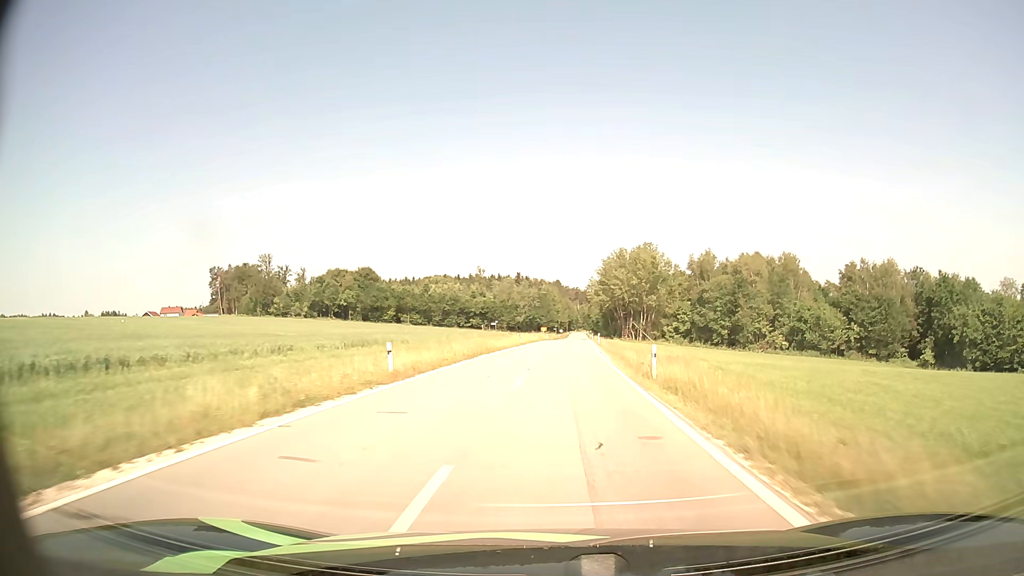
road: tertiary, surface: asphalt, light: Day
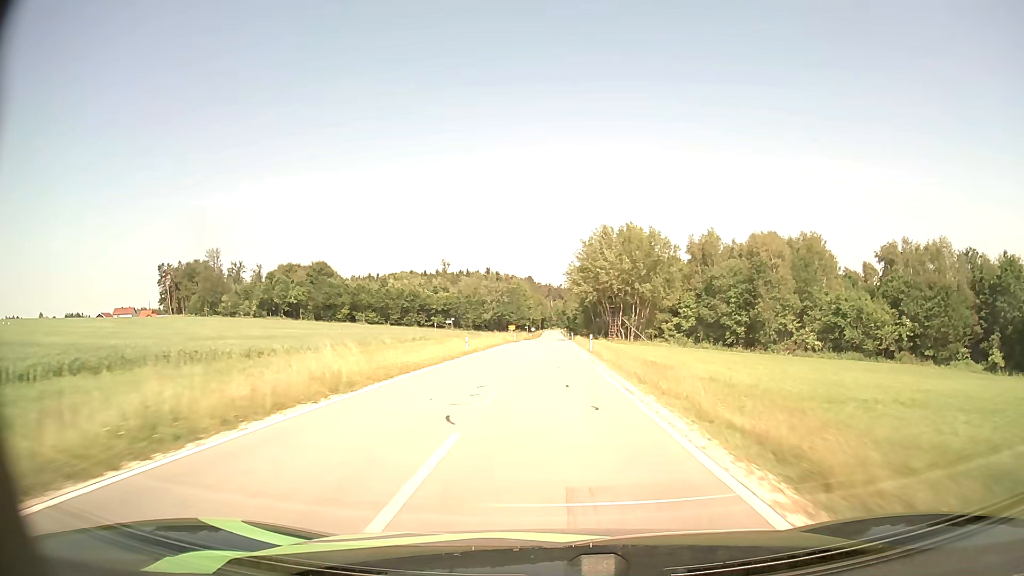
(+0.6, +22.5) m; +3°
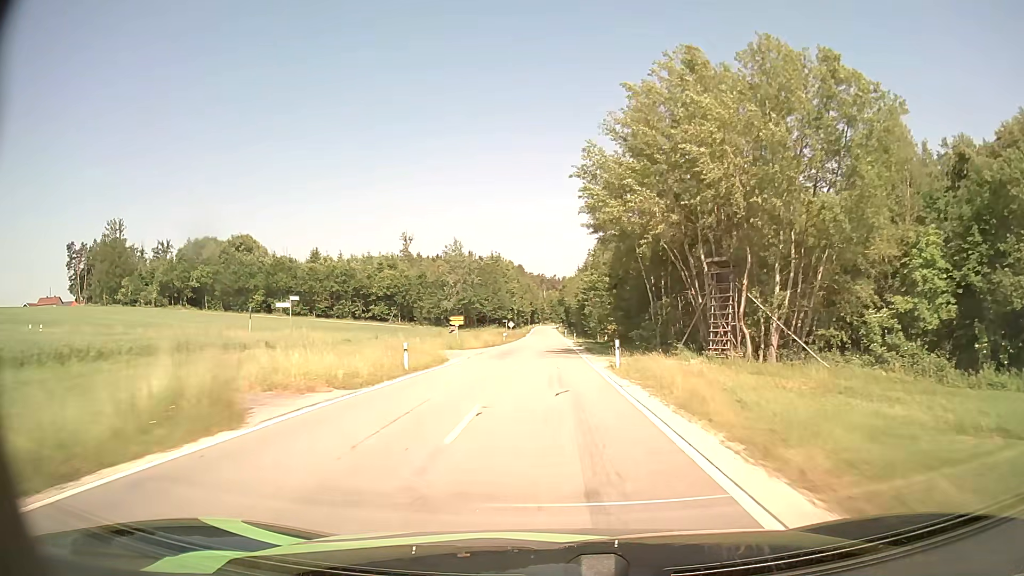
(+0.4, +58.6) m; +1°
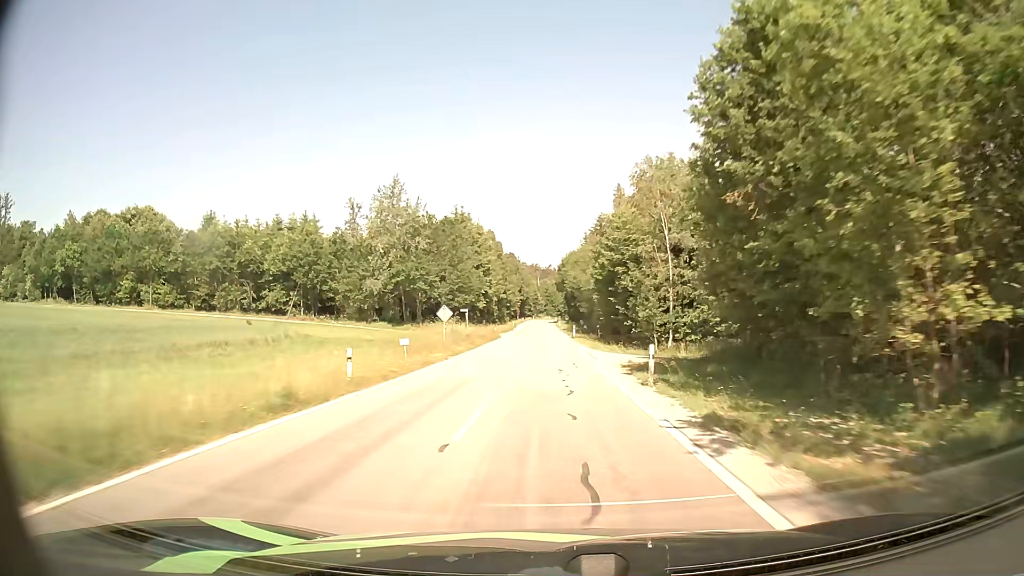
(+0.2, +49.4) m; 0°
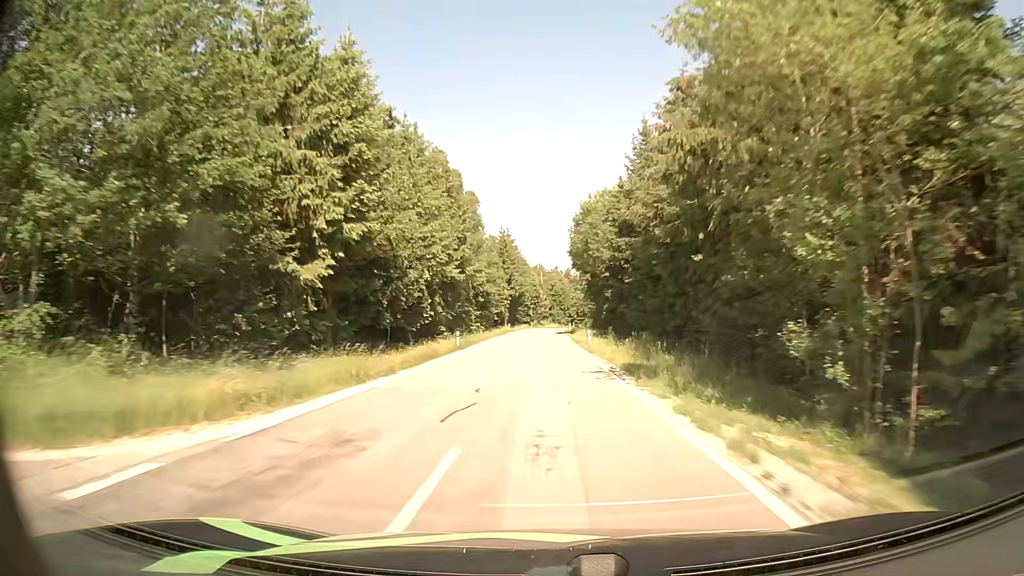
(+0.1, +64.7) m; 0°
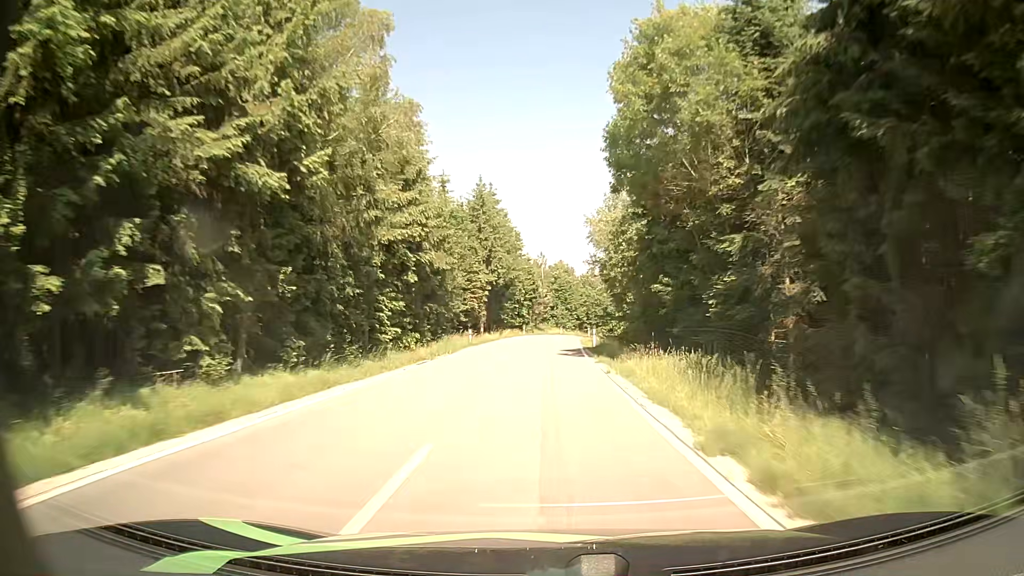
(-0.2, +38.4) m; 0°
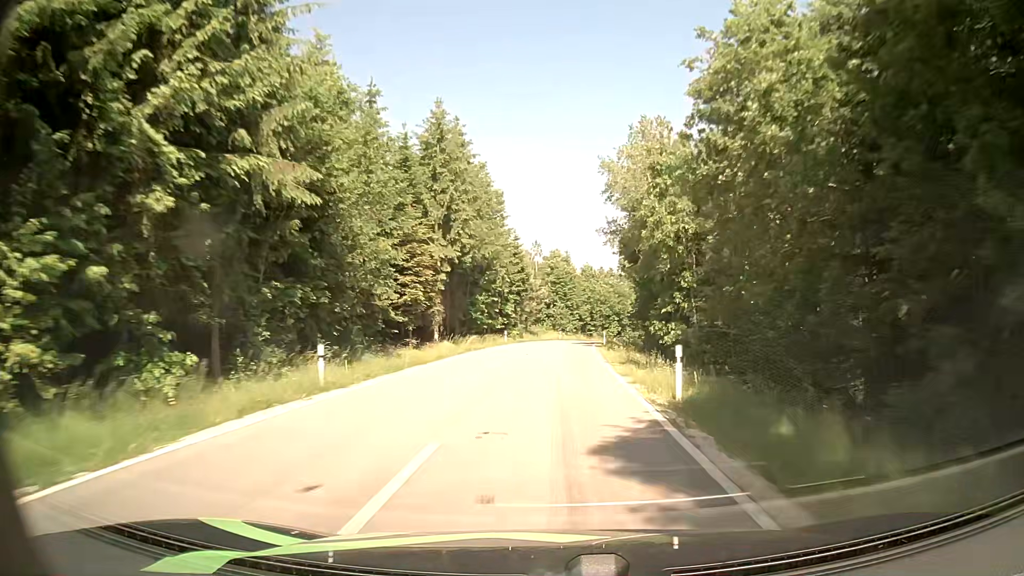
(-0.2, +24.5) m; 0°
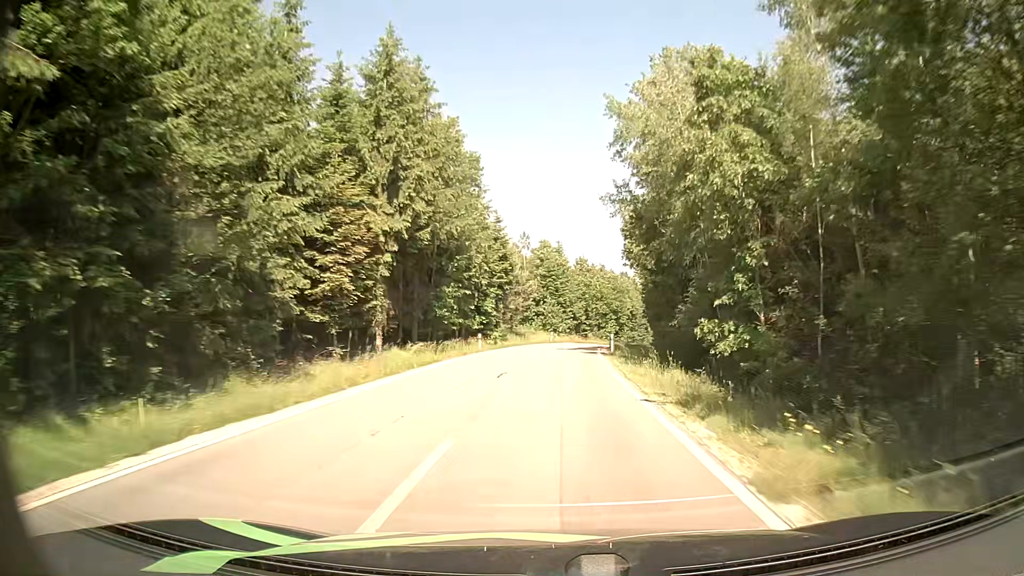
(0.0, +11.8) m; +1°
(0, +10) (0, +20) (+1, +30) (+1, +40) (+3, +50) (+4, +60) (+6, +70) (+9, +79) (+11, +89) (+14, +98) m
